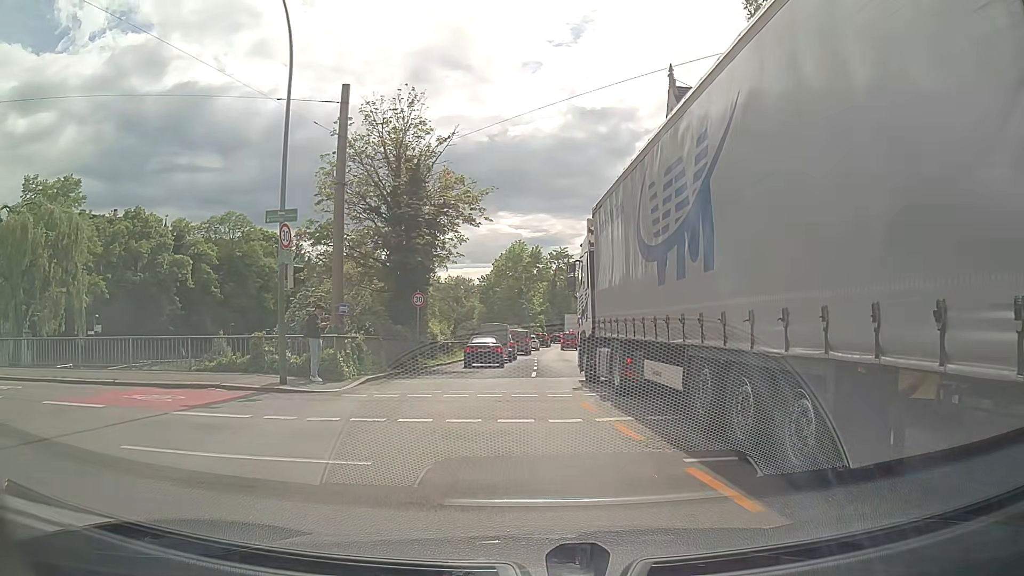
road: primary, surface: asphalt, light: Day
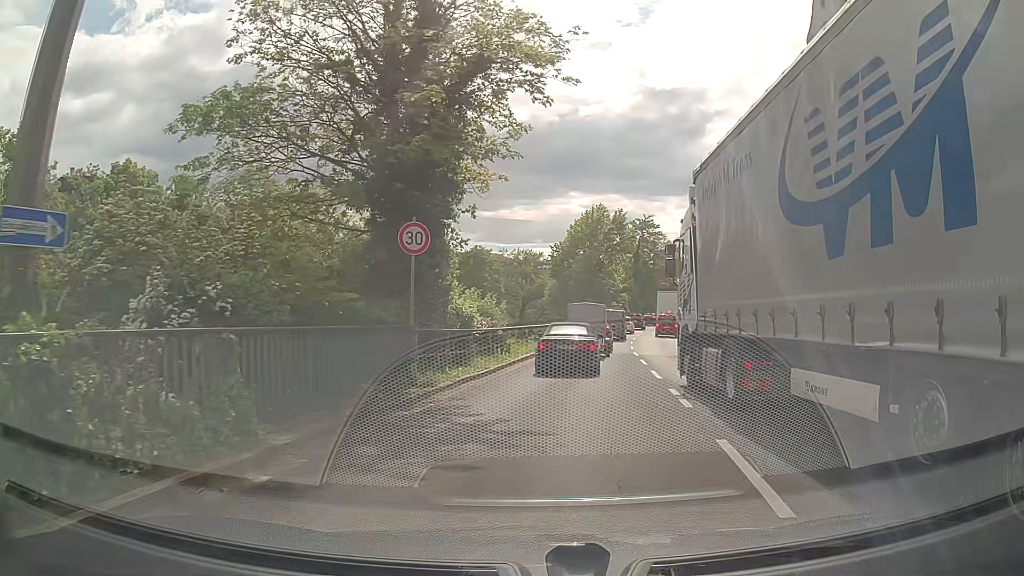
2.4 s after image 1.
(-1.1, +15.5) m; -7°
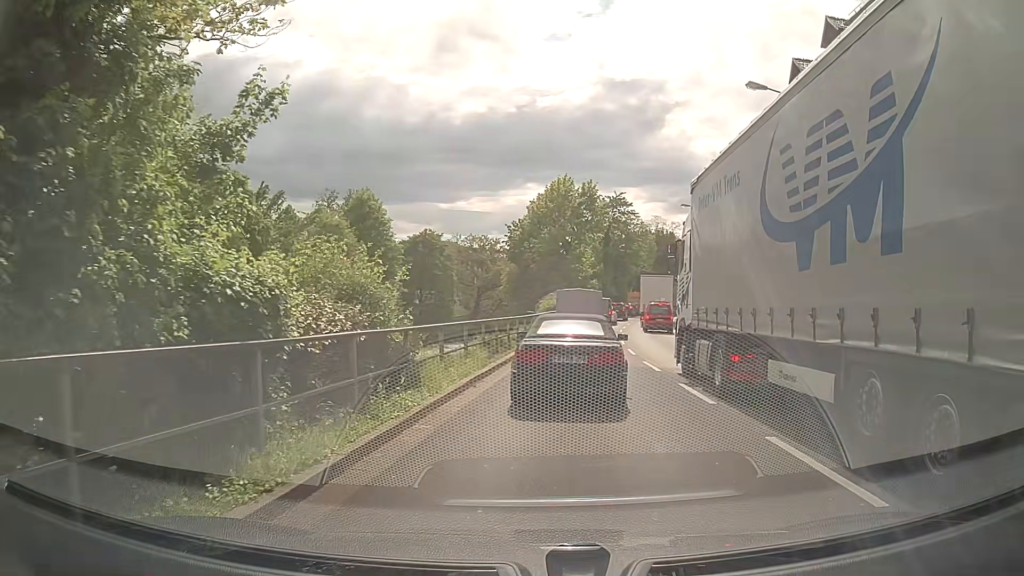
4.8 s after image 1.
(+0.4, +11.8) m; +4°
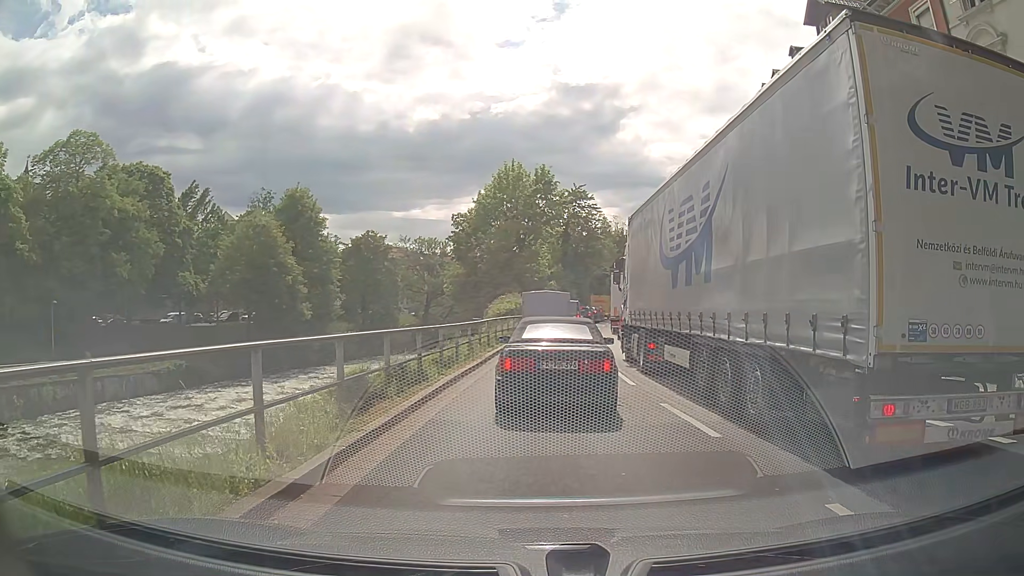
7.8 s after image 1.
(+0.5, +8.7) m; +4°
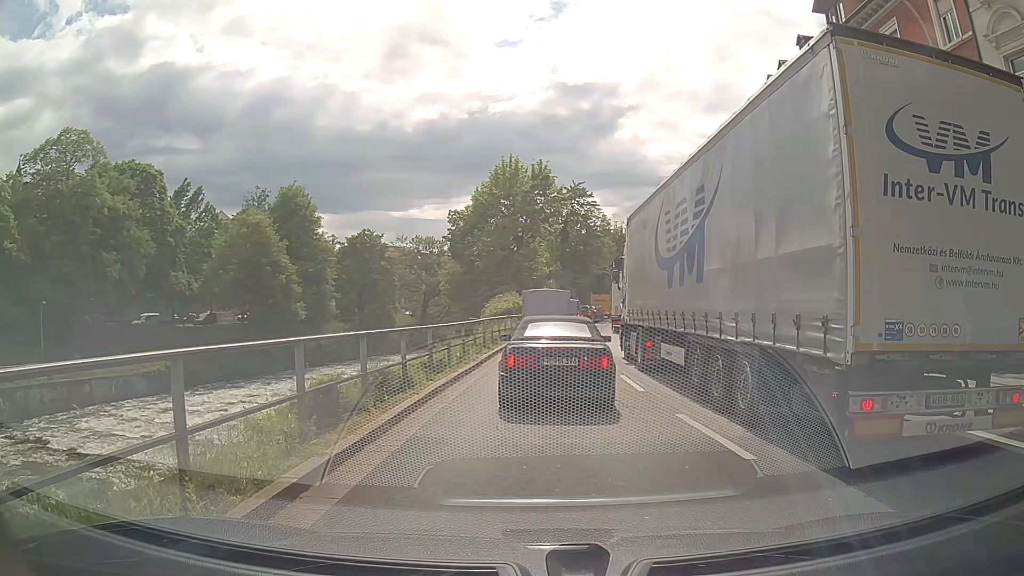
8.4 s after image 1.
(0.0, +1.3) m; +2°
